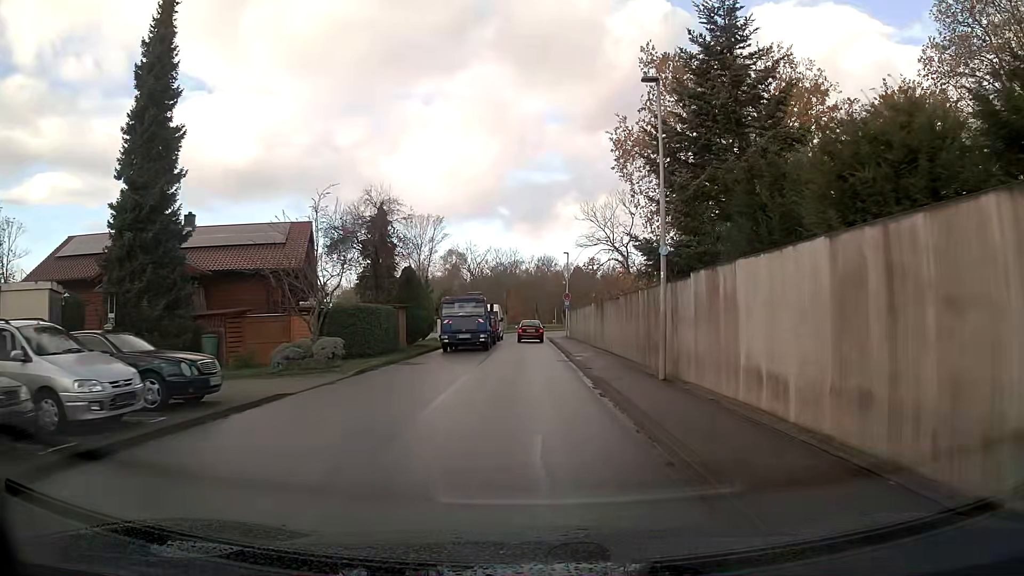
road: unclassified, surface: asphalt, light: Day
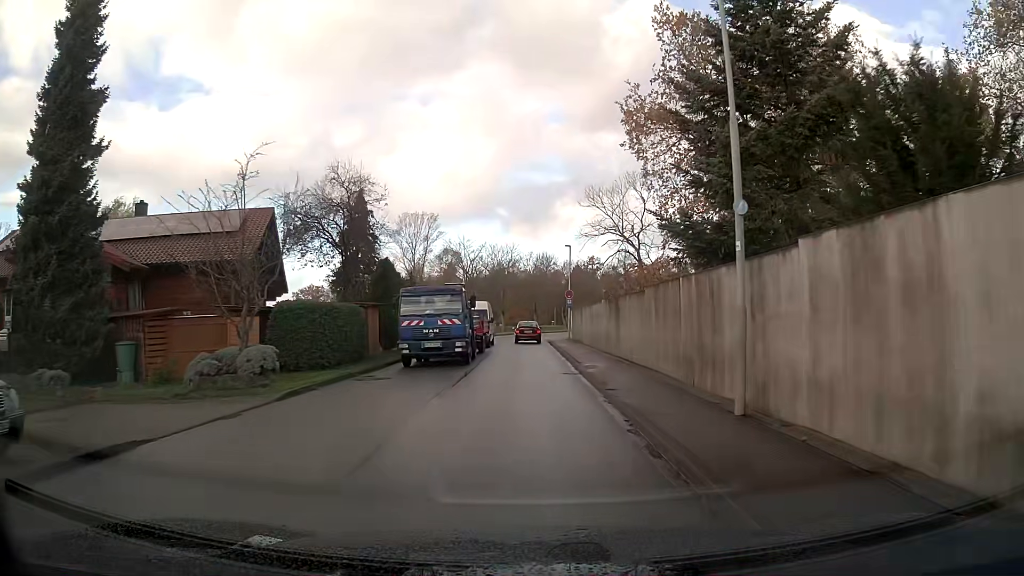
(0.0, +5.4) m; 0°
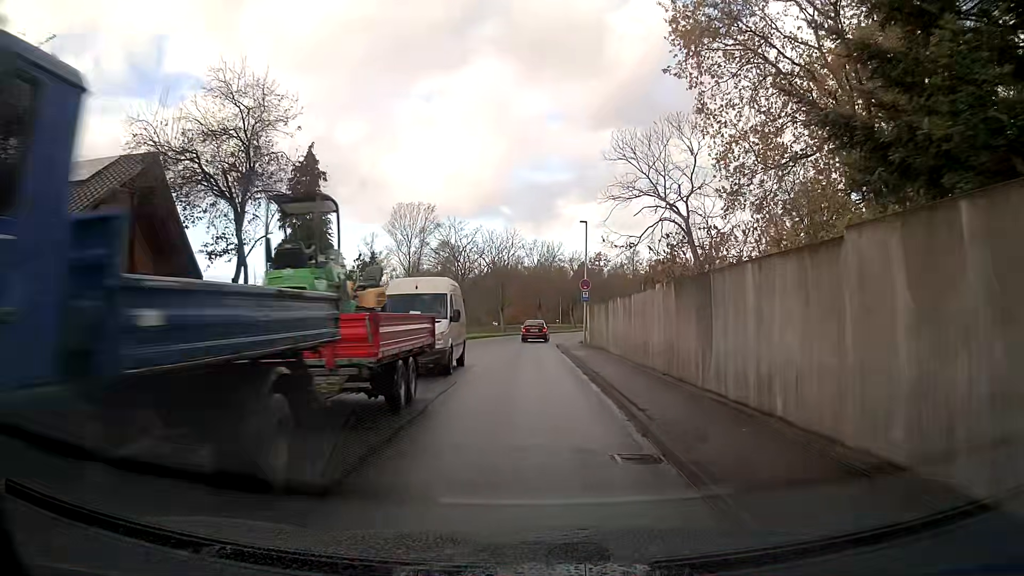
(0.0, +11.1) m; 0°
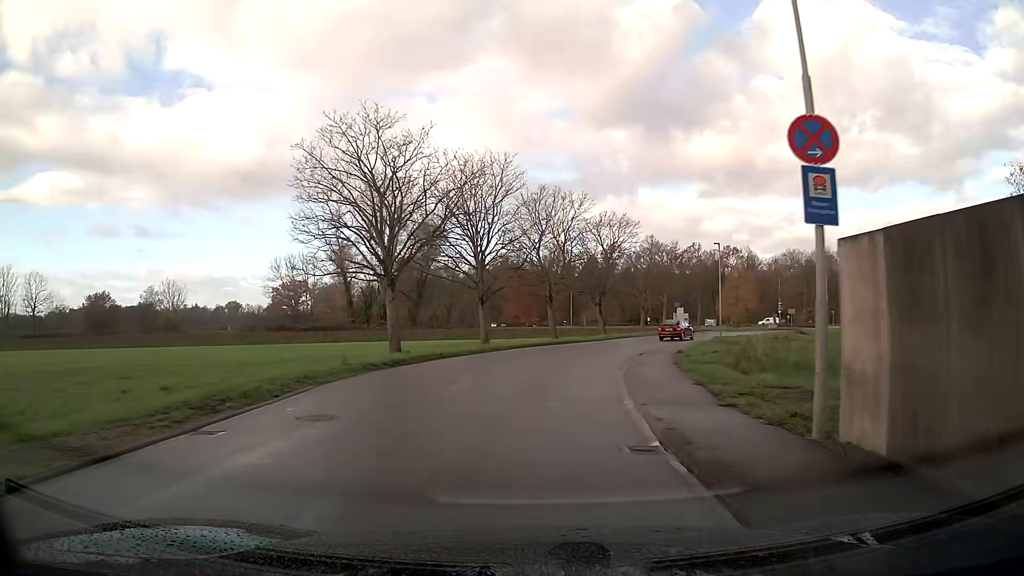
(0.0, +29.3) m; 0°
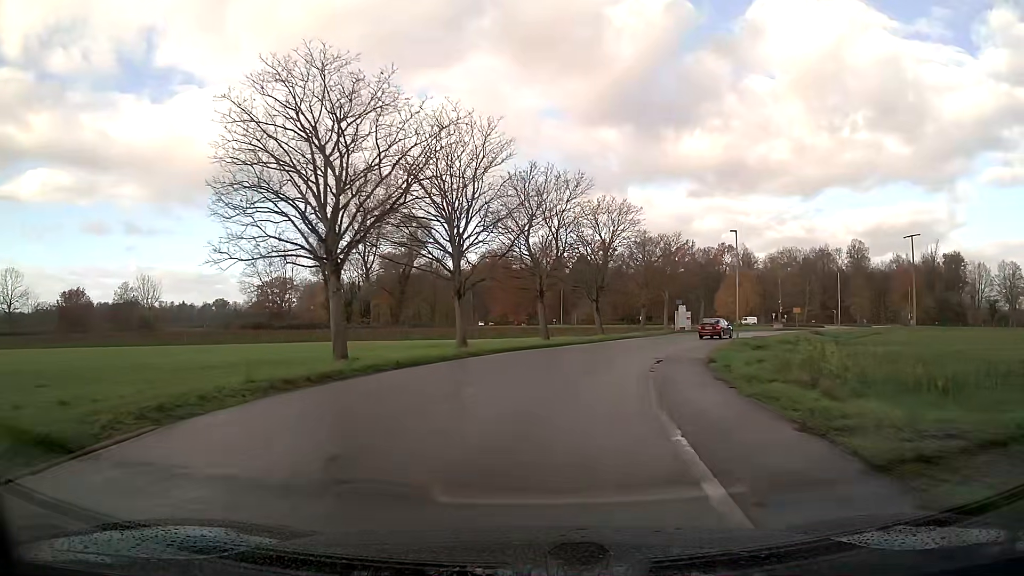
(+0.1, +6.1) m; +2°
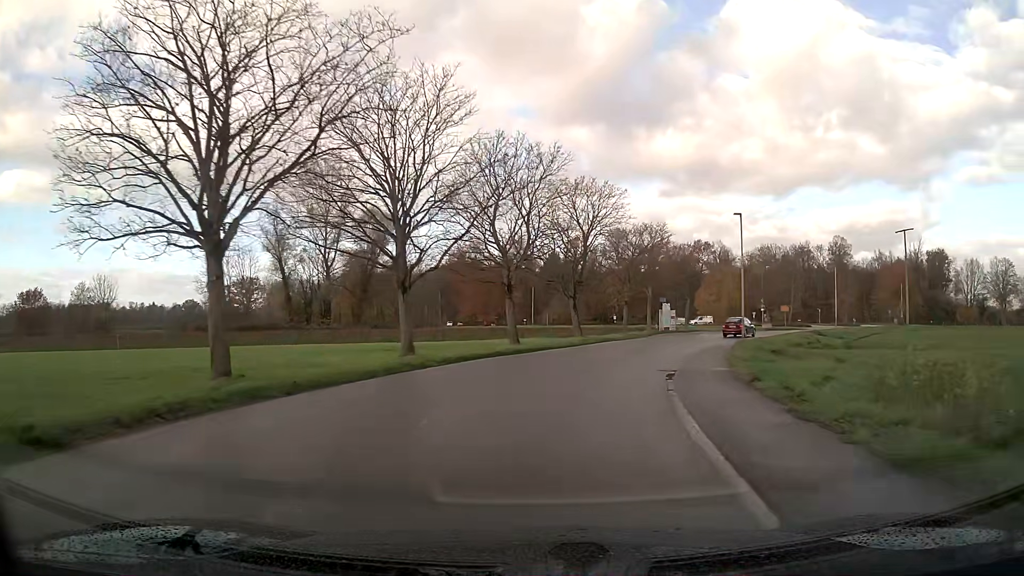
(+0.1, +6.2) m; +3°
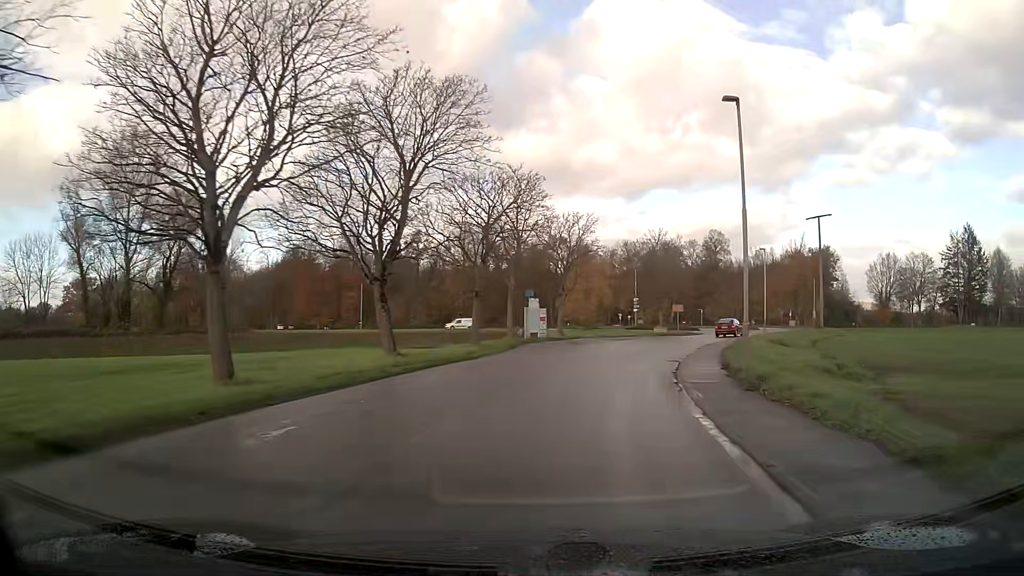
(+2.0, +18.1) m; +13°
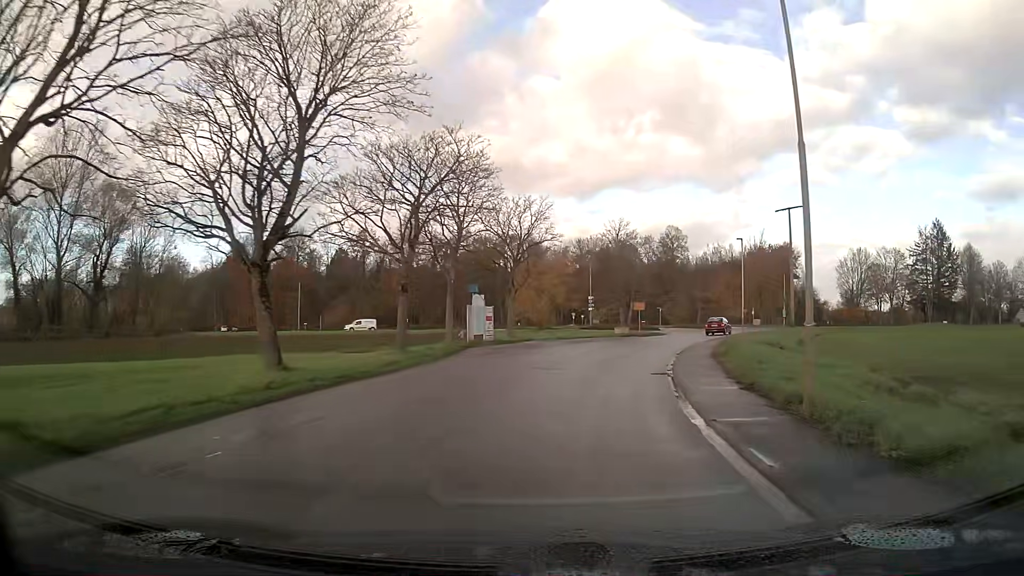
(+0.2, +5.9) m; +4°
(+1, +10) (+2, +20) (+5, +30) (+8, +39) (+12, +48) (+16, +57) (+19, +67) (+22, +76) (+23, +86) (+24, +96) m
